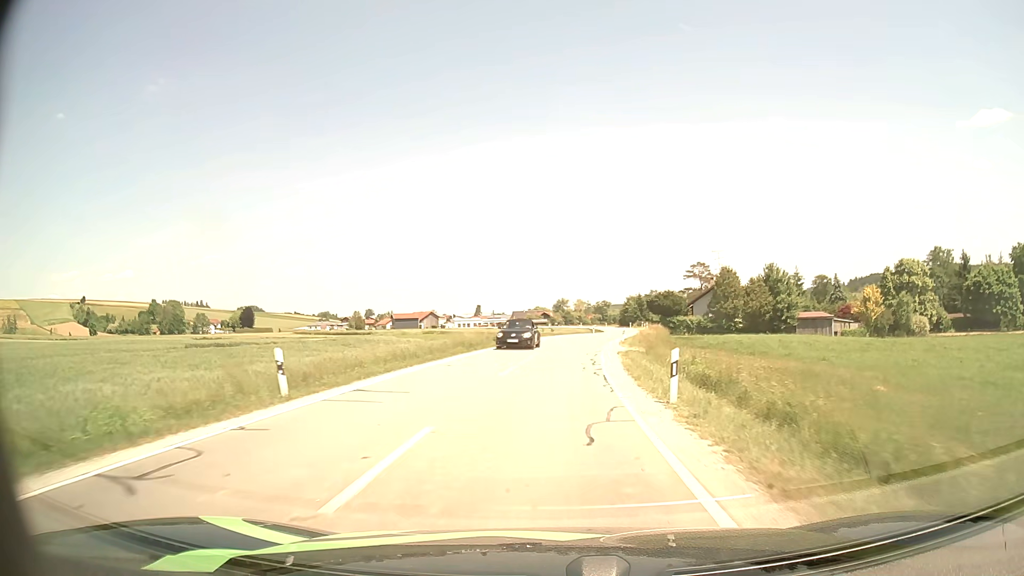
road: secondary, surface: asphalt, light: Day
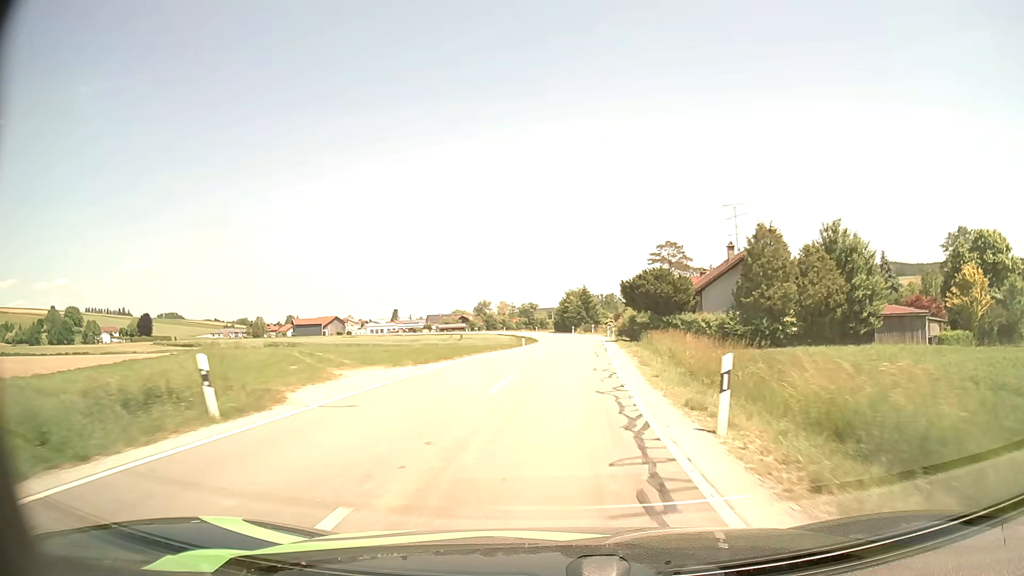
(+2.0, +39.6) m; +6°
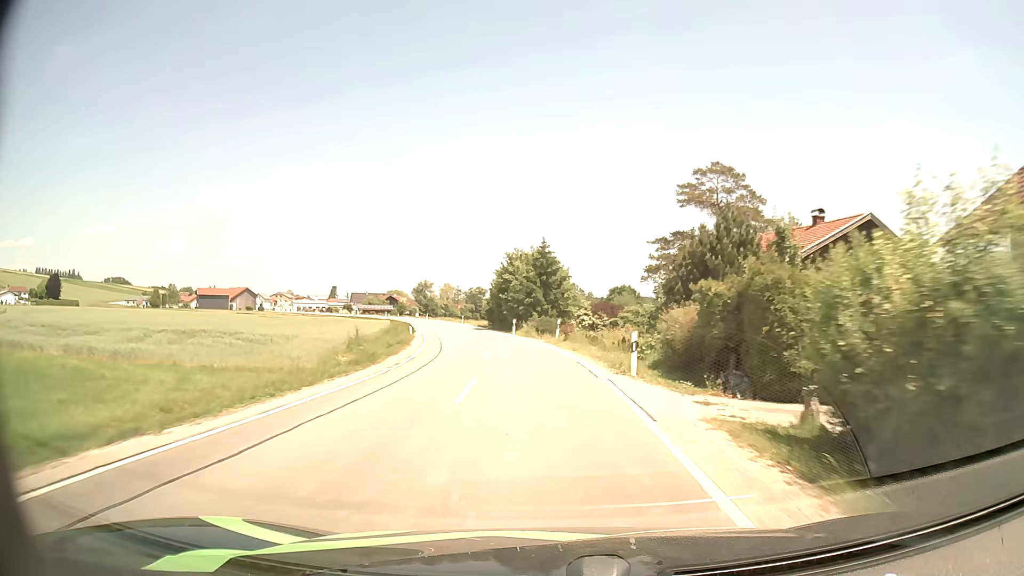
(+2.6, +50.0) m; +4°
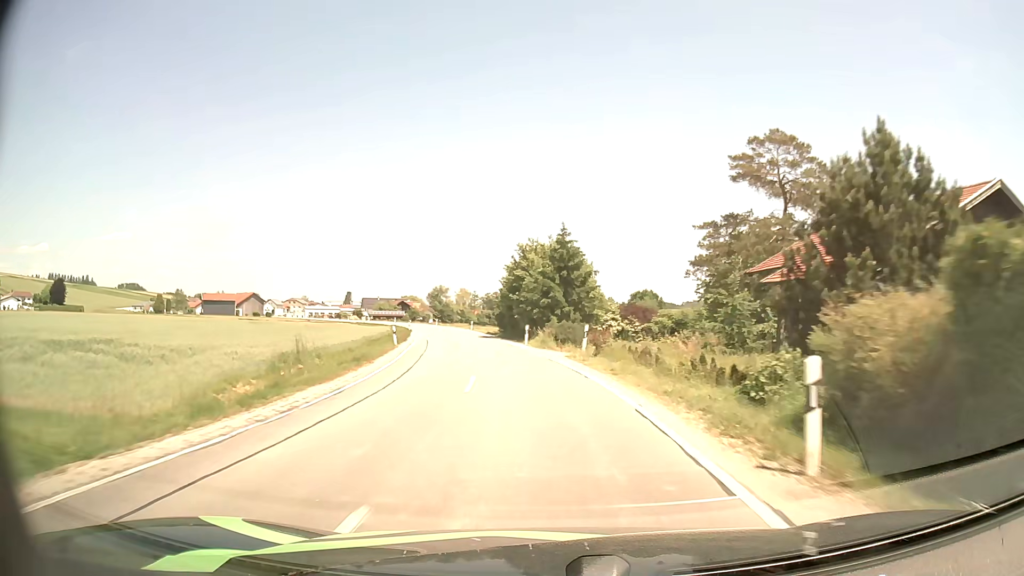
(-0.1, +10.0) m; -1°
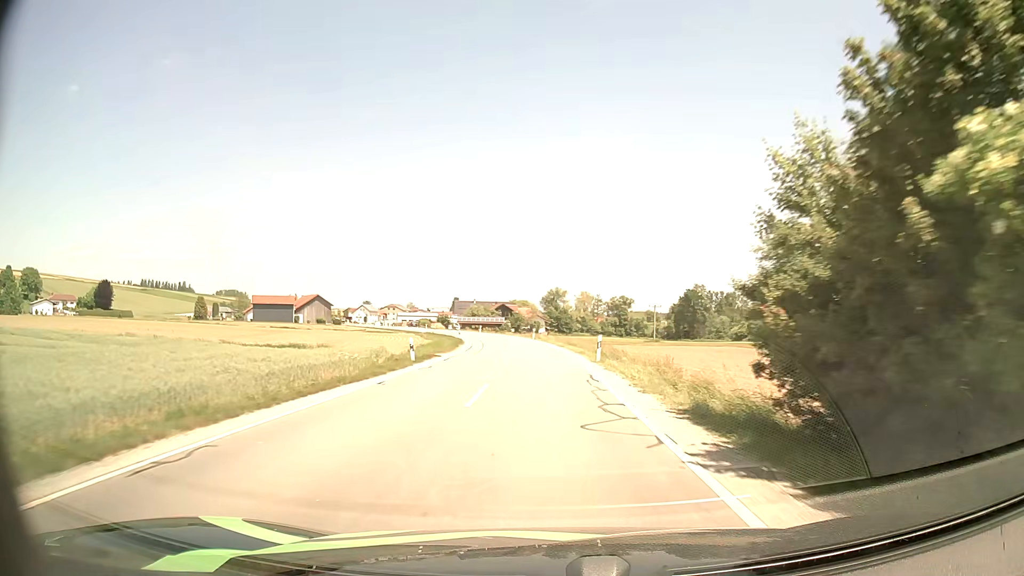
(-5.6, +49.6) m; -11°
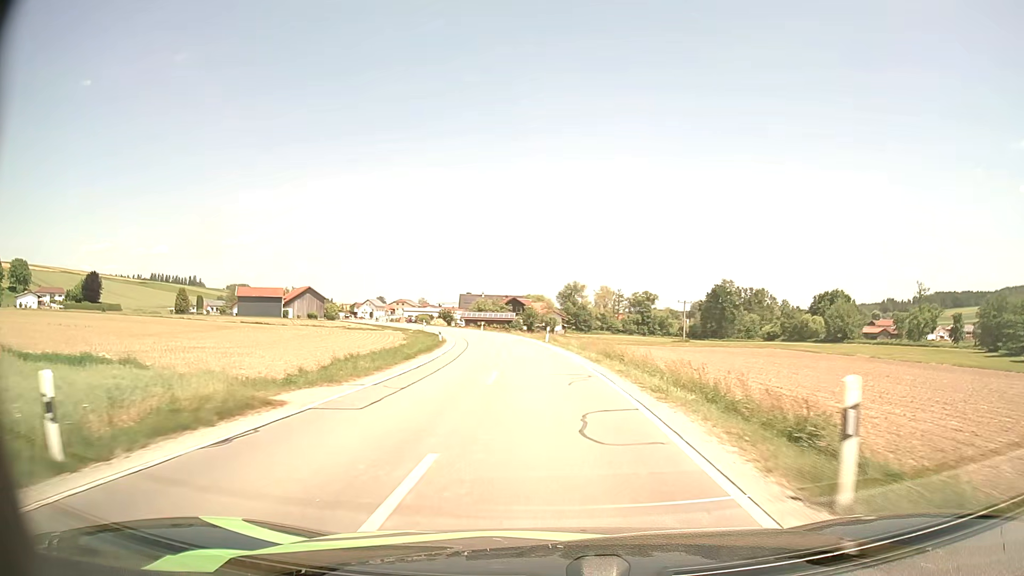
(-0.1, +20.1) m; -1°
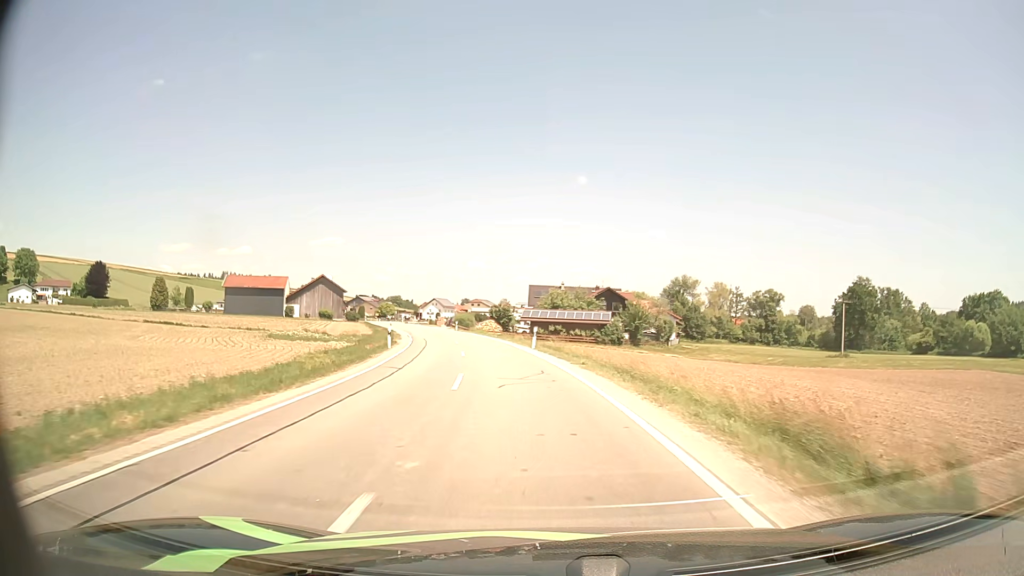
(-2.8, +50.0) m; -8°
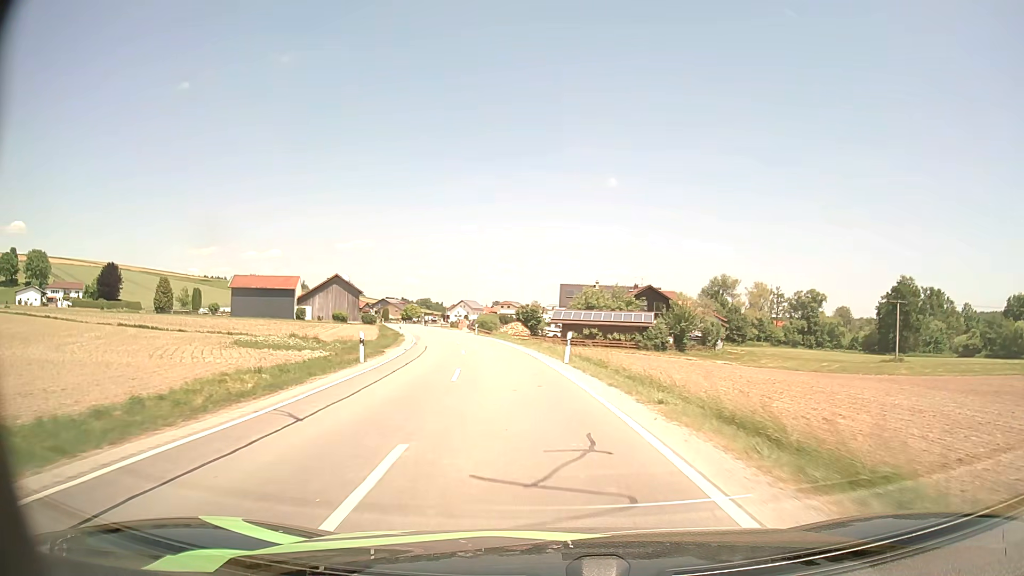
(-0.2, +9.7) m; -3°
(0, +10) (-1, +20) (-2, +30) (-4, +40) (-6, +50) (-8, +59) (-10, +69) (-13, +79) (-16, +88) (-19, +98) m
